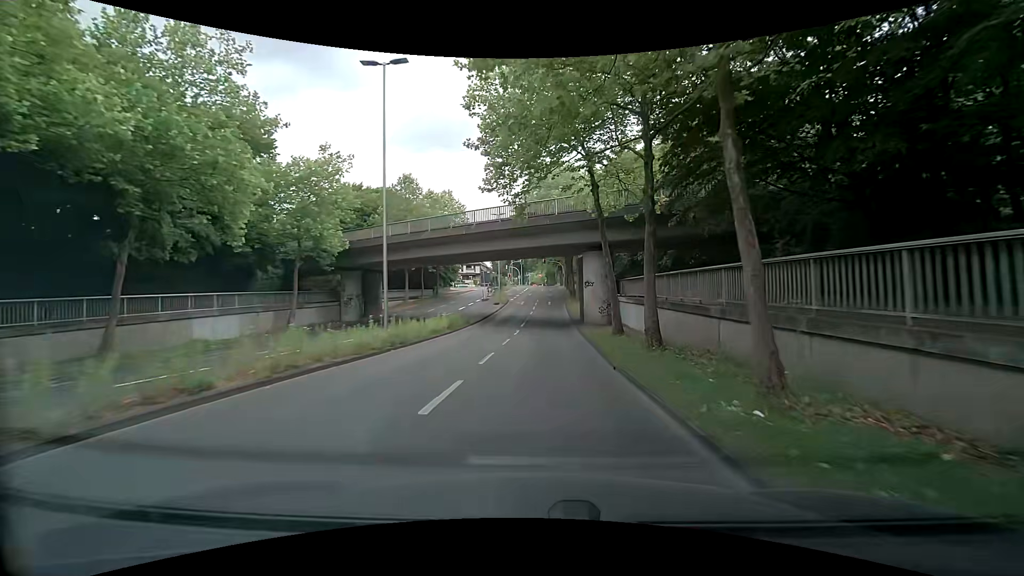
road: tertiary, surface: asphalt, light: Day
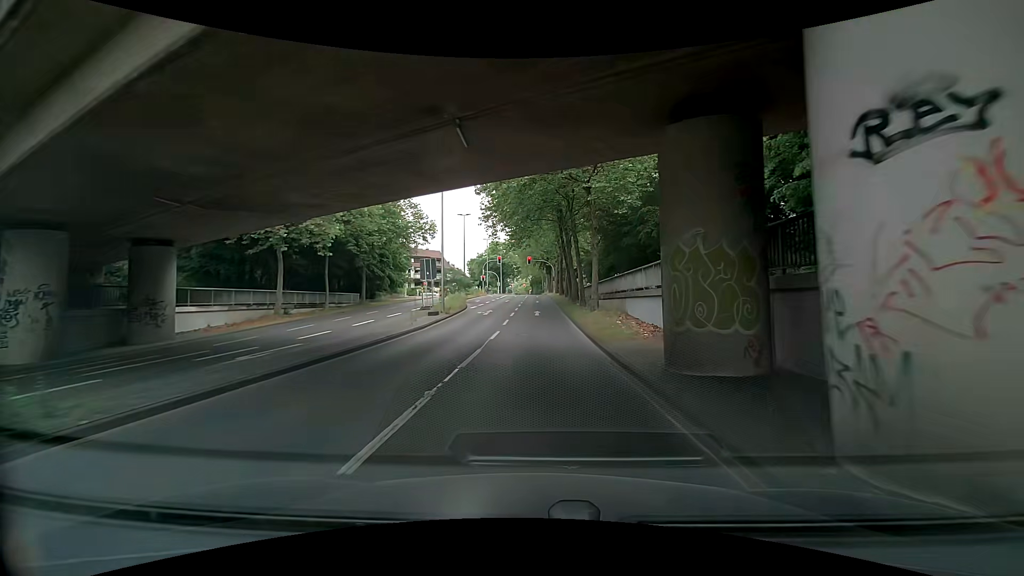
(+0.6, +27.3) m; +2°
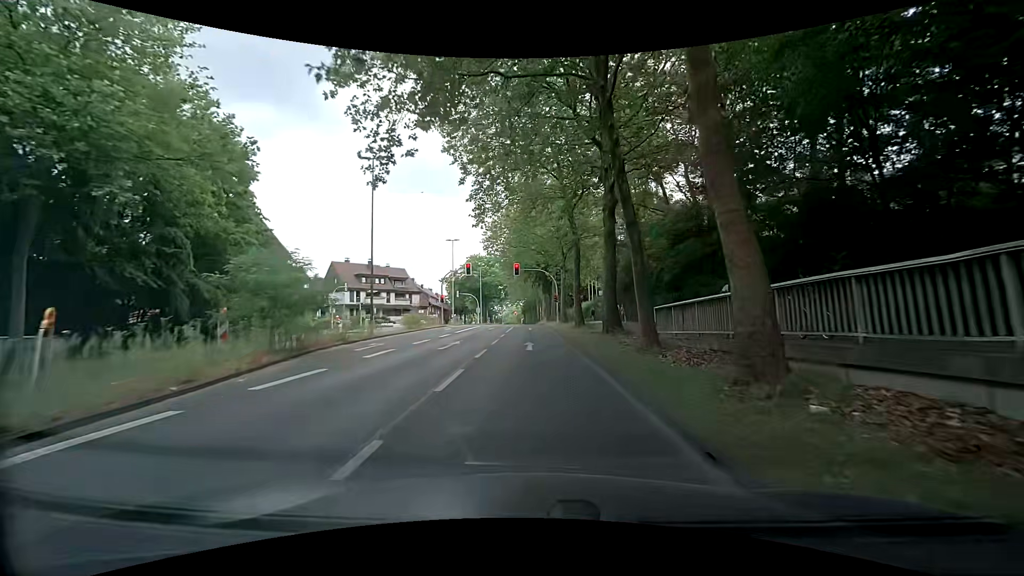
(+0.1, +33.1) m; -1°
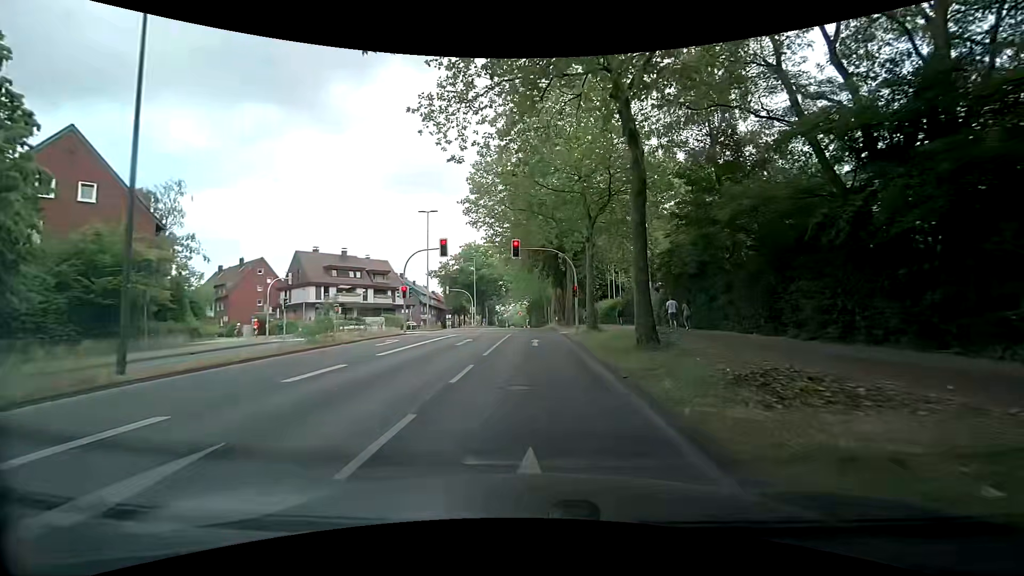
(+0.2, +17.4) m; +1°
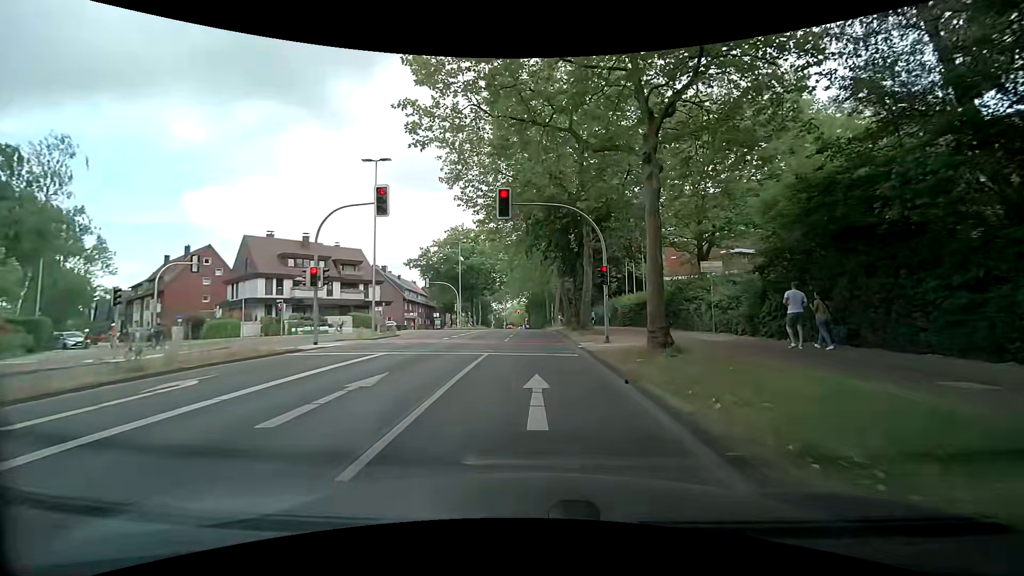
(-0.2, +14.2) m; -2°
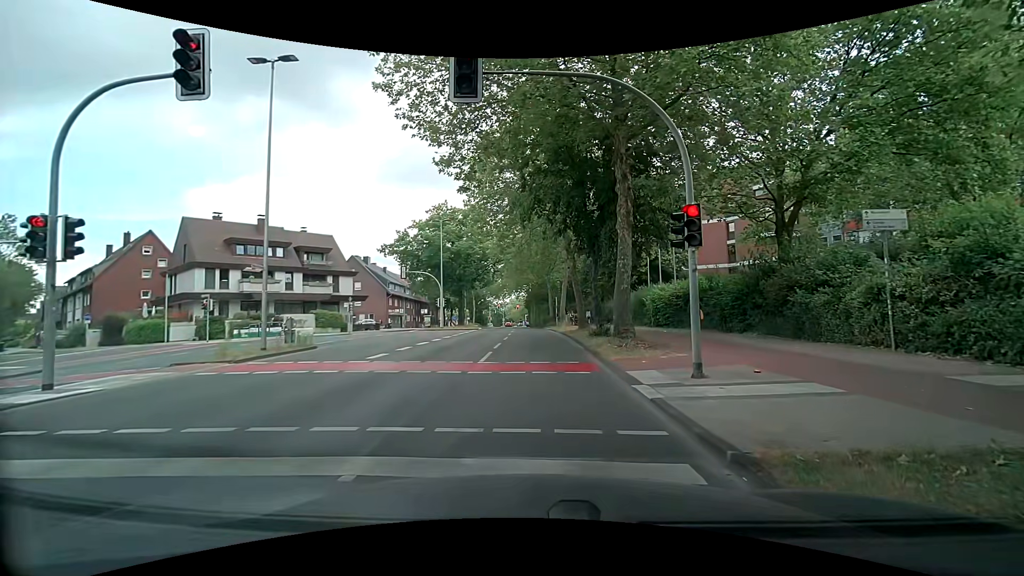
(+0.2, +10.9) m; +2°
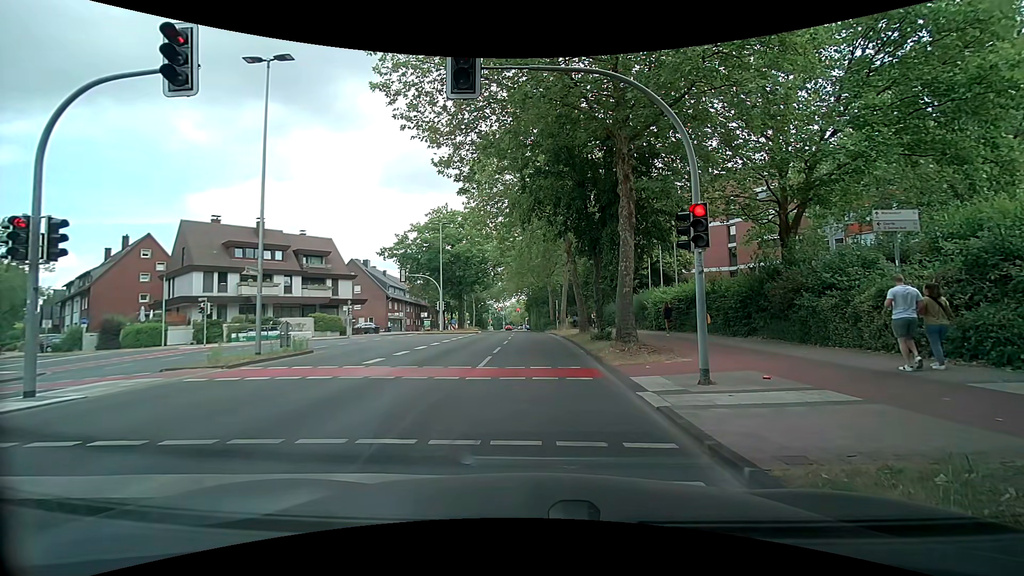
(0.0, +0.4) m; 0°
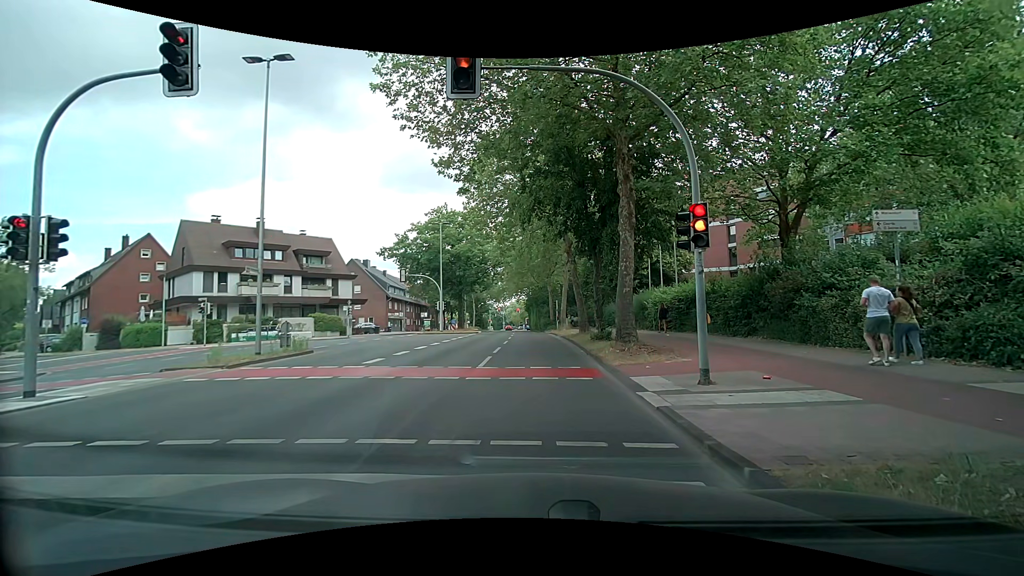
(0.0, 0.0) m; 0°
